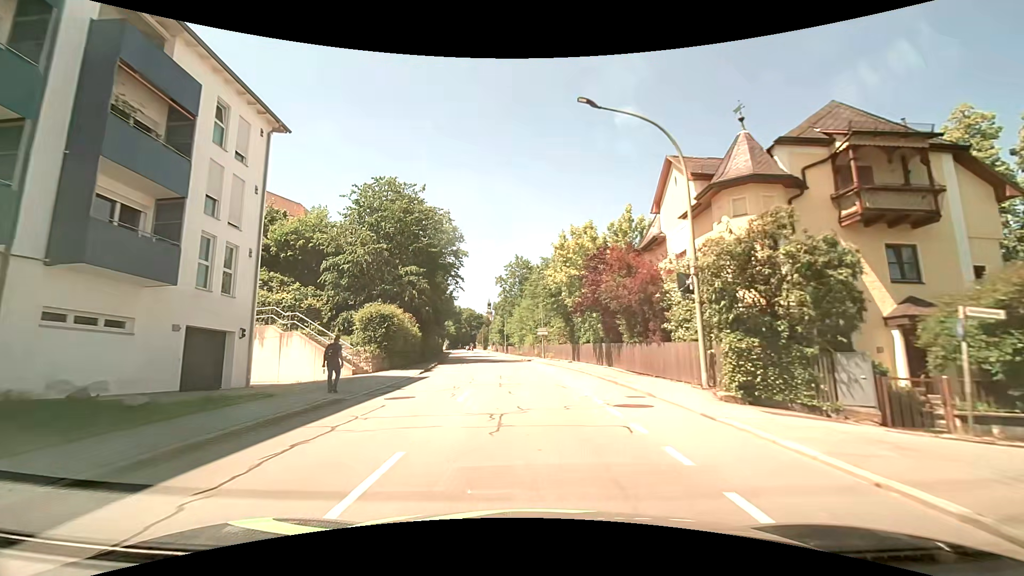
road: tertiary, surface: asphalt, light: Day
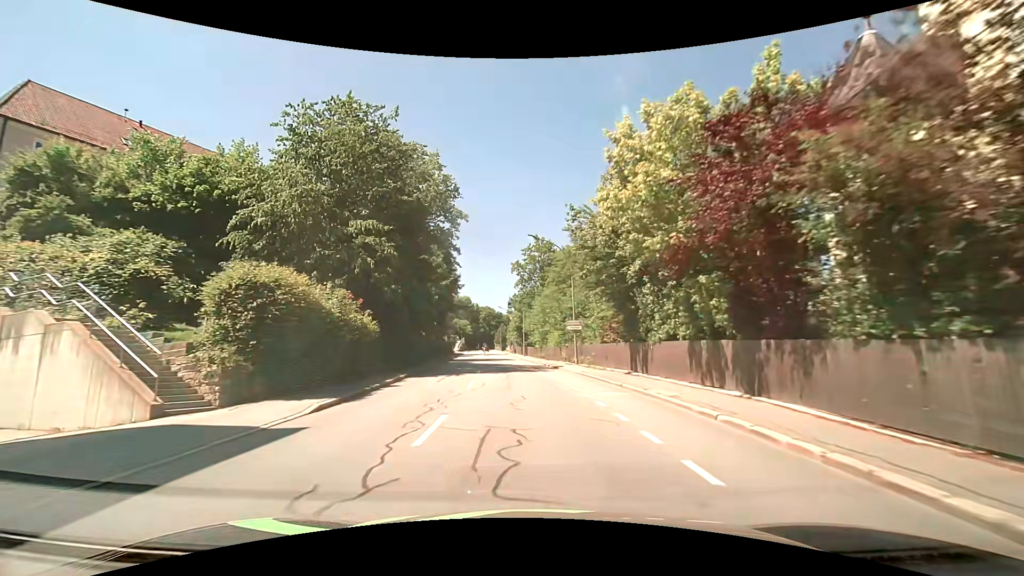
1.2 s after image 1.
(-0.2, +14.7) m; -2°
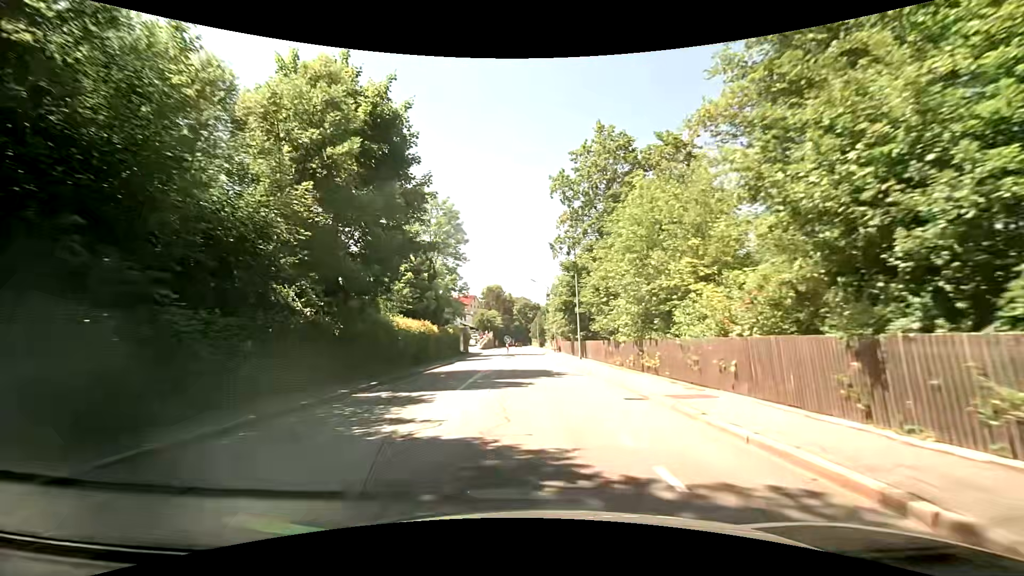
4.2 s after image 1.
(-1.6, +34.0) m; -5°
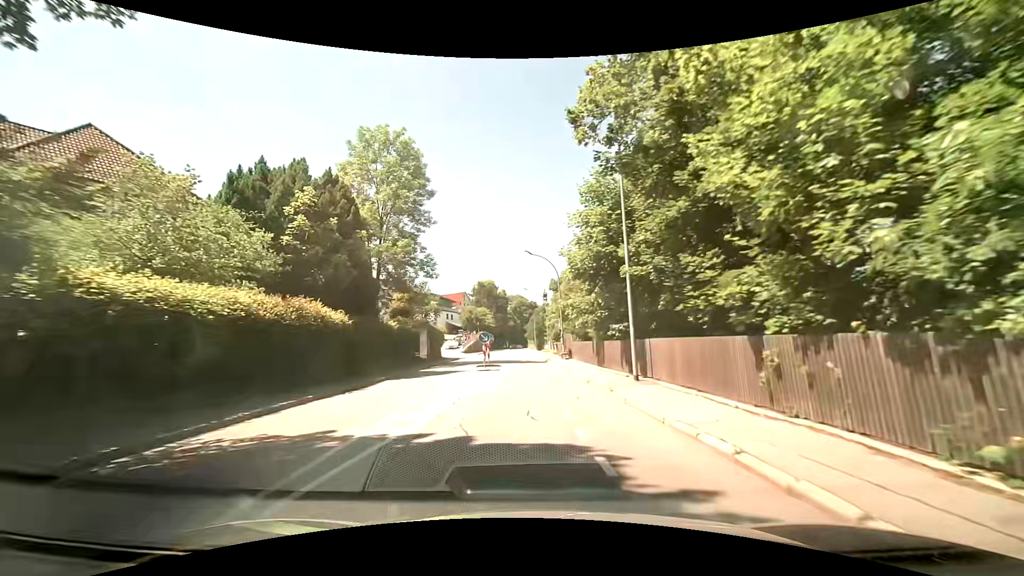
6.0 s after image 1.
(0.0, +19.6) m; 0°
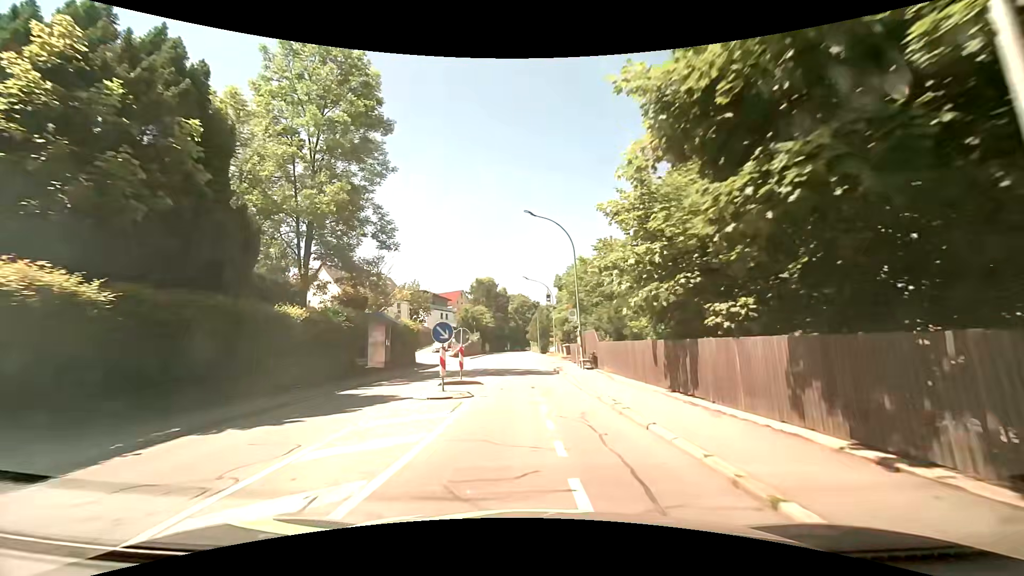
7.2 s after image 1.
(0.0, +13.0) m; 0°
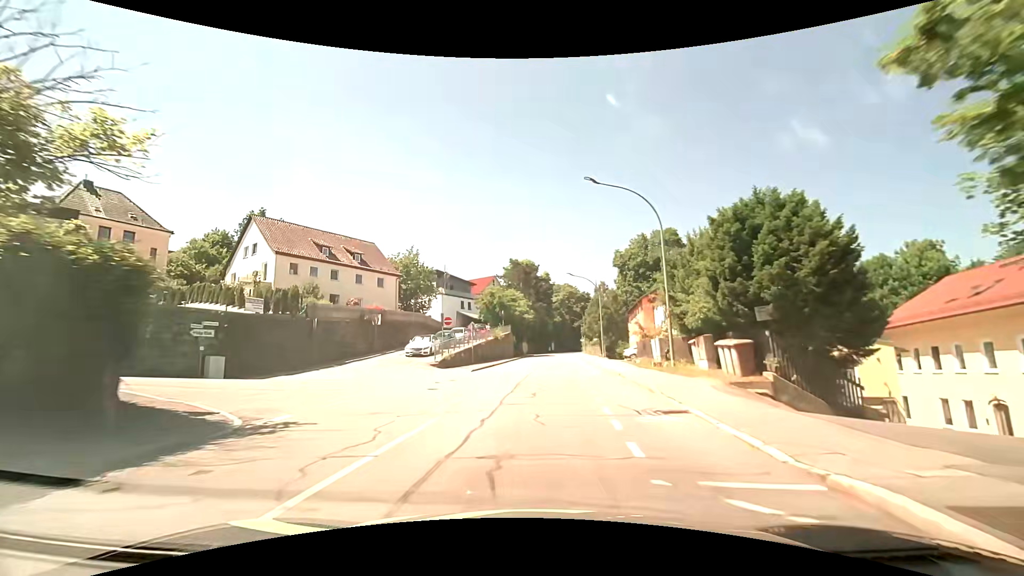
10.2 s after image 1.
(-1.0, +33.1) m; -4°
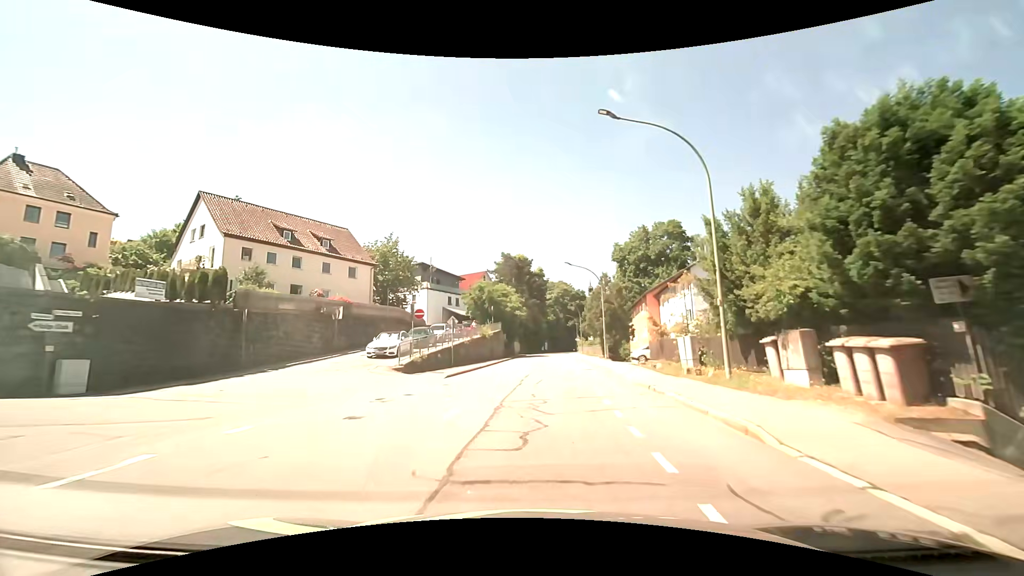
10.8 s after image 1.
(0.0, +6.8) m; 0°
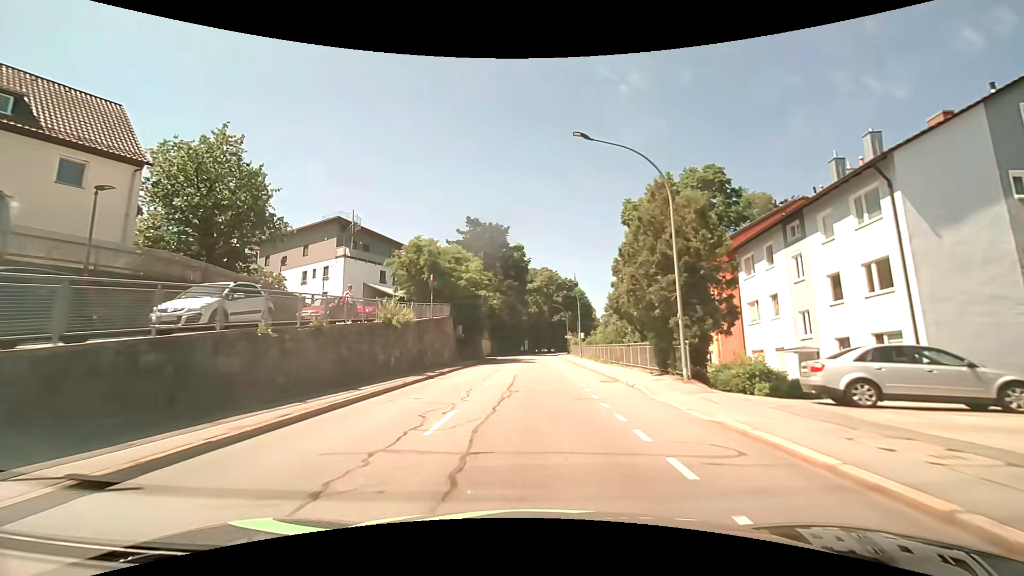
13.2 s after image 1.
(+1.0, +28.5) m; +3°
(0, +10) (0, +20) (0, +30) (0, +40) (0, +50) (0, +60) (0, +70) (+1, +80) (+2, +90) (+3, +100) m
